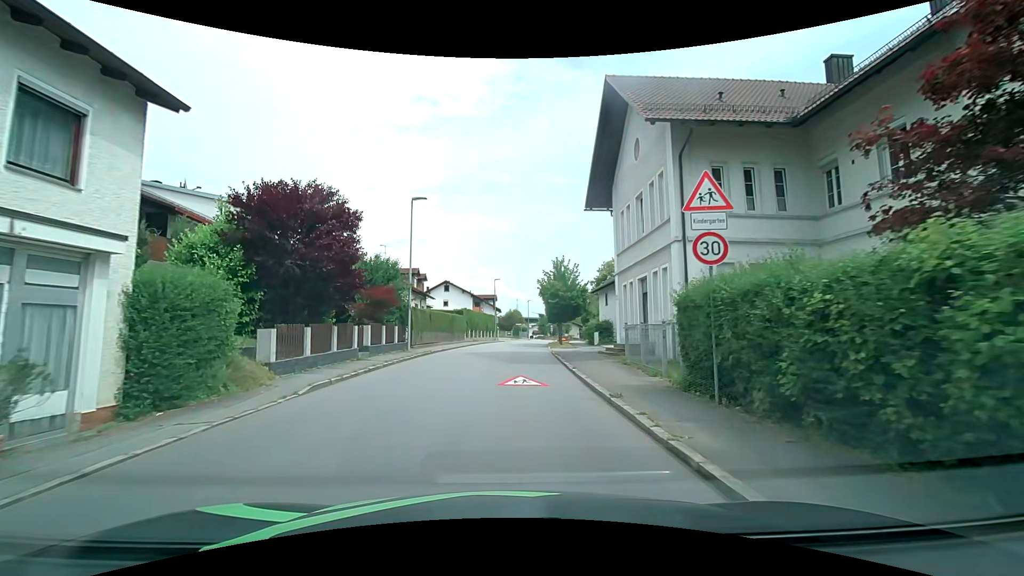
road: secondary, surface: asphalt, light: Day
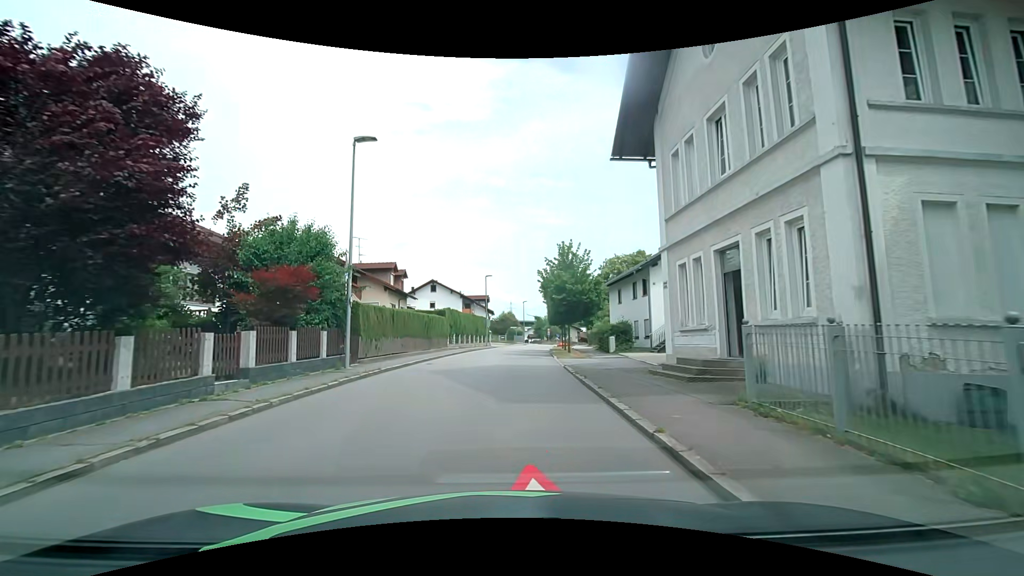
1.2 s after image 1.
(-0.1, +8.8) m; 0°
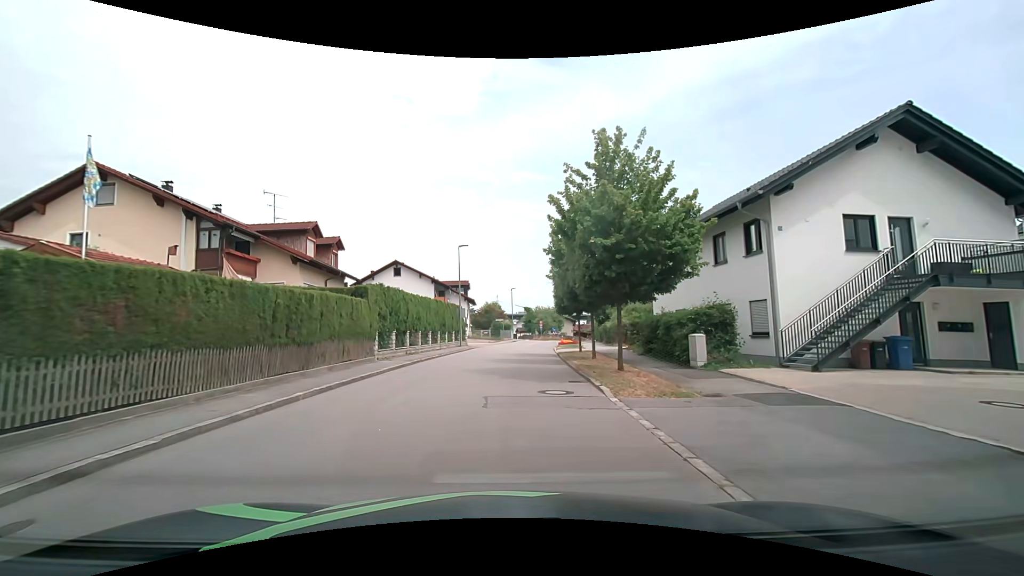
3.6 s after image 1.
(-0.1, +17.4) m; 0°
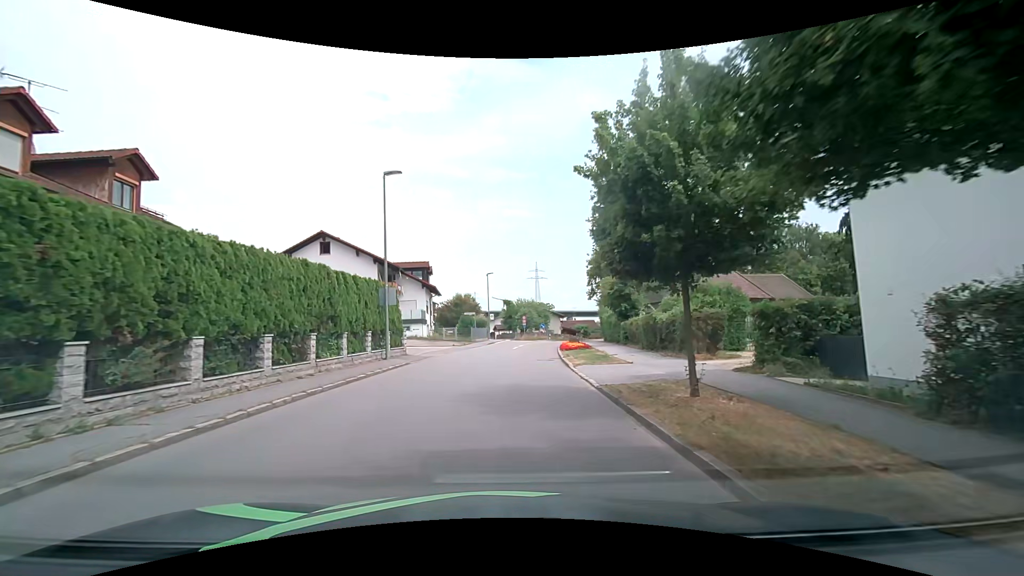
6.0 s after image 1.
(+0.4, +18.4) m; +4°
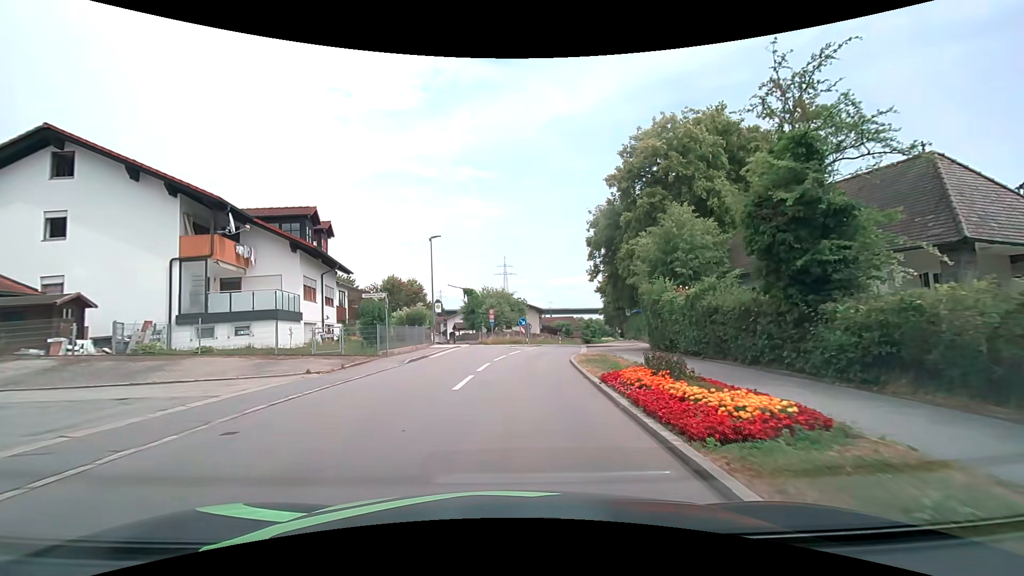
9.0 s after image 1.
(+0.1, +23.8) m; +3°
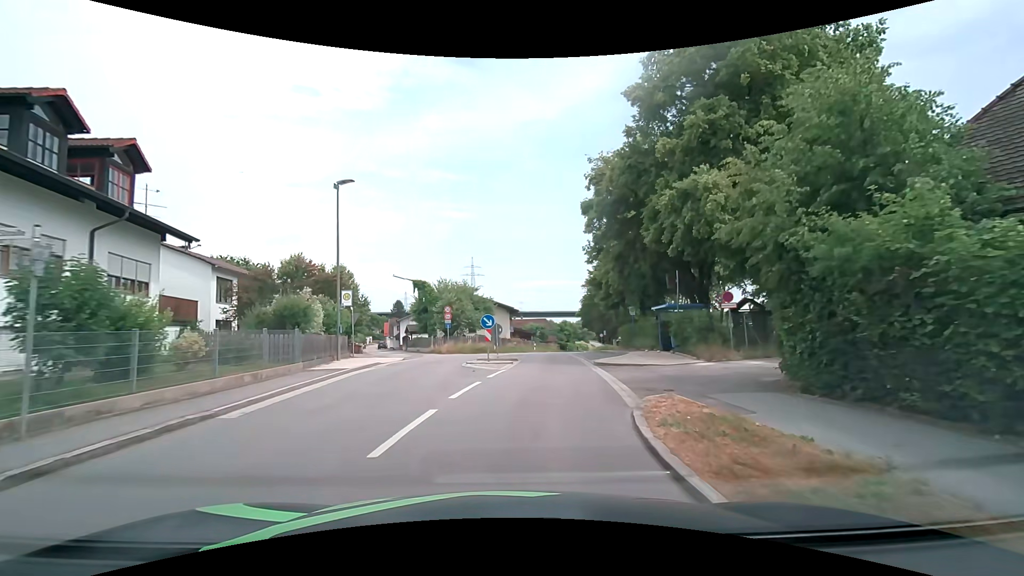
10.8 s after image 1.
(+0.4, +14.4) m; +3°
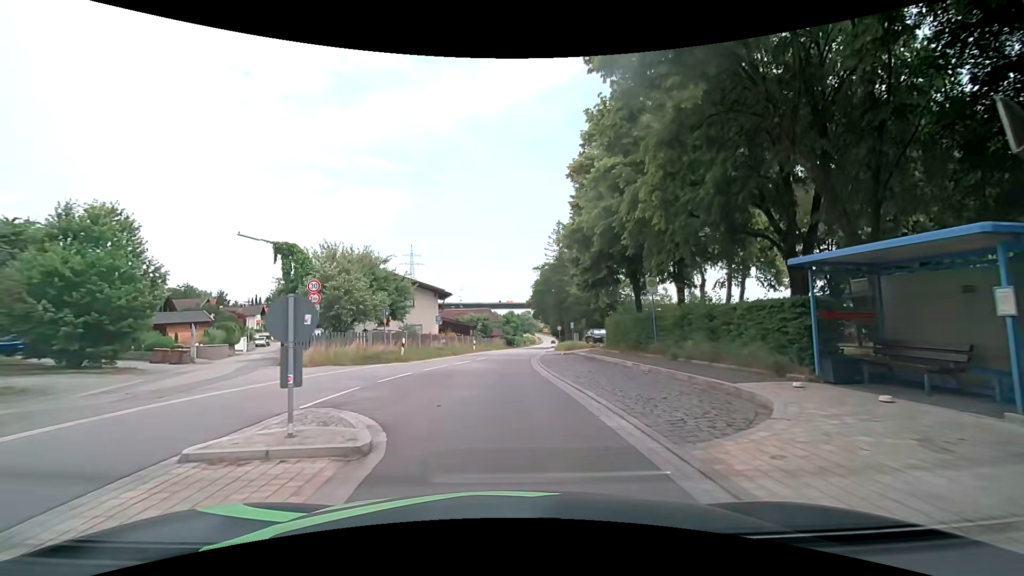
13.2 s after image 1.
(+1.2, +18.6) m; +6°
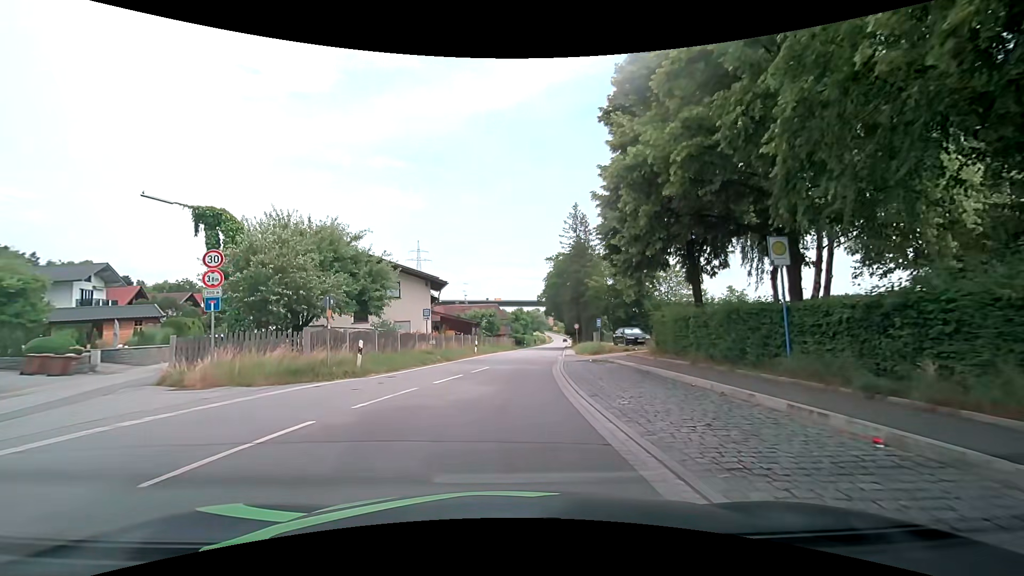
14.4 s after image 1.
(+0.1, +9.1) m; +1°
(0, +10) (0, +20) (+1, +30) (+2, +40) (+3, +50) (+4, +60) (+5, +70) (+6, +80) (+7, +90) (+8, +100) m
